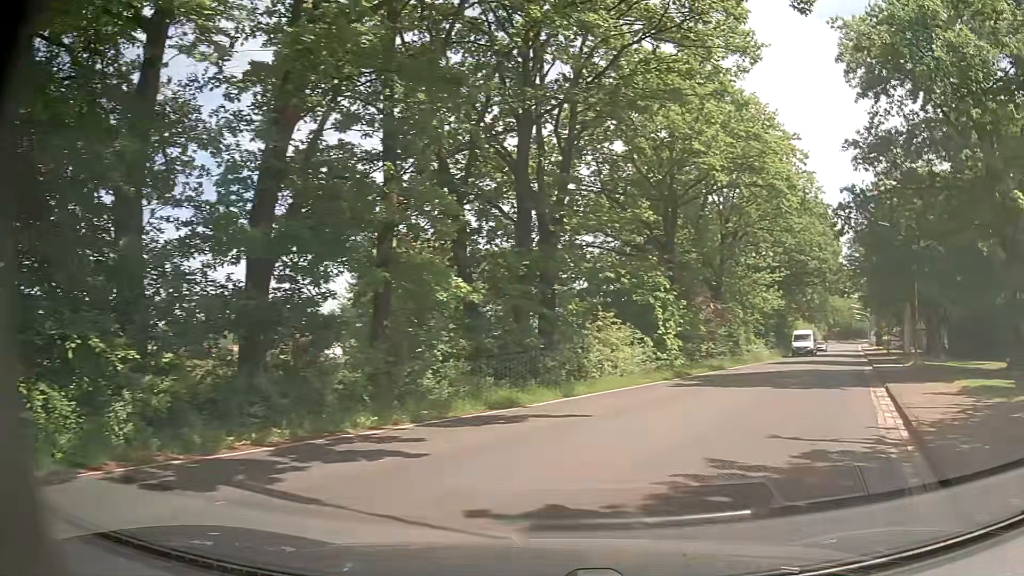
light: Day
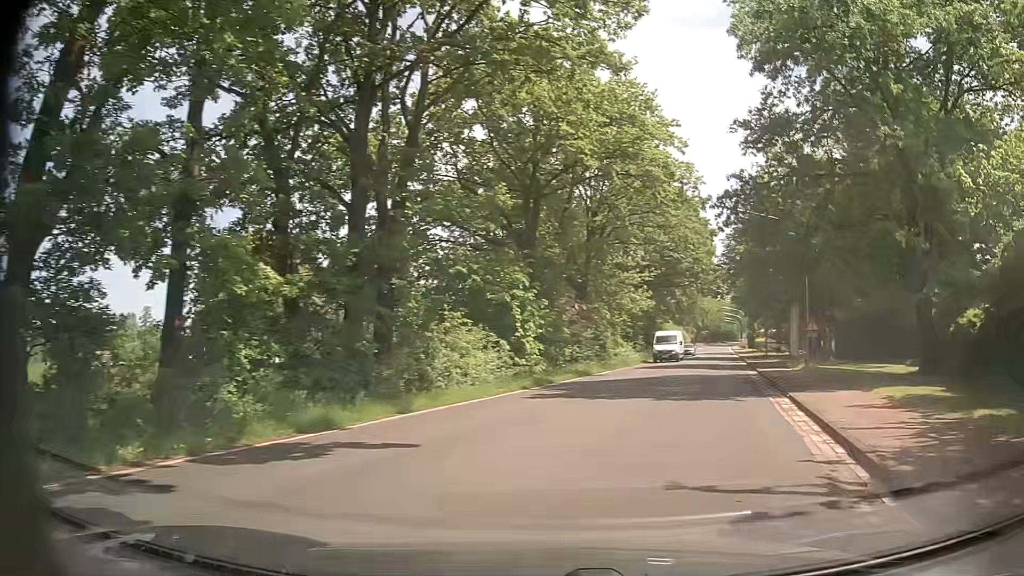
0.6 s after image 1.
(+0.2, +3.2) m; +11°
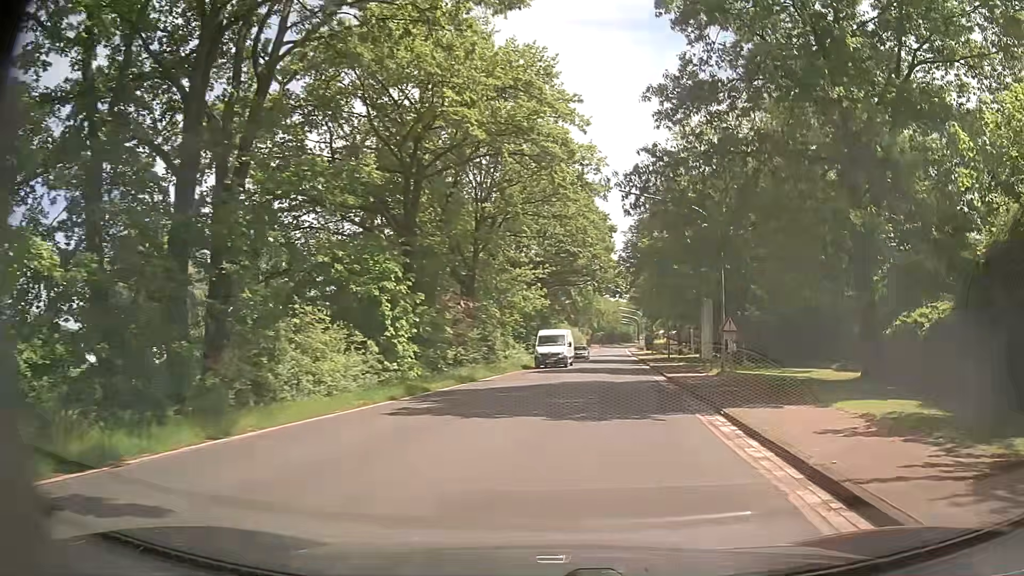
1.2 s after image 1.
(+0.2, +3.9) m; +8°
(+1, +10) (+2, +20) (+3, +30) (+4, +40) (+5, +50) (+6, +60) (+7, +70) (+8, +80) (+9, +90) (+10, +100) m
